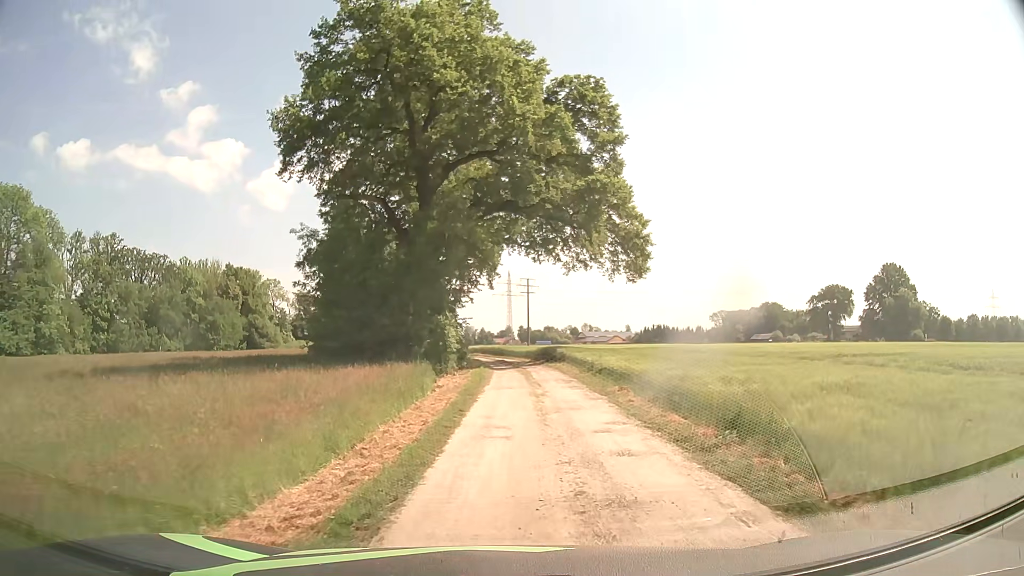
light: Day
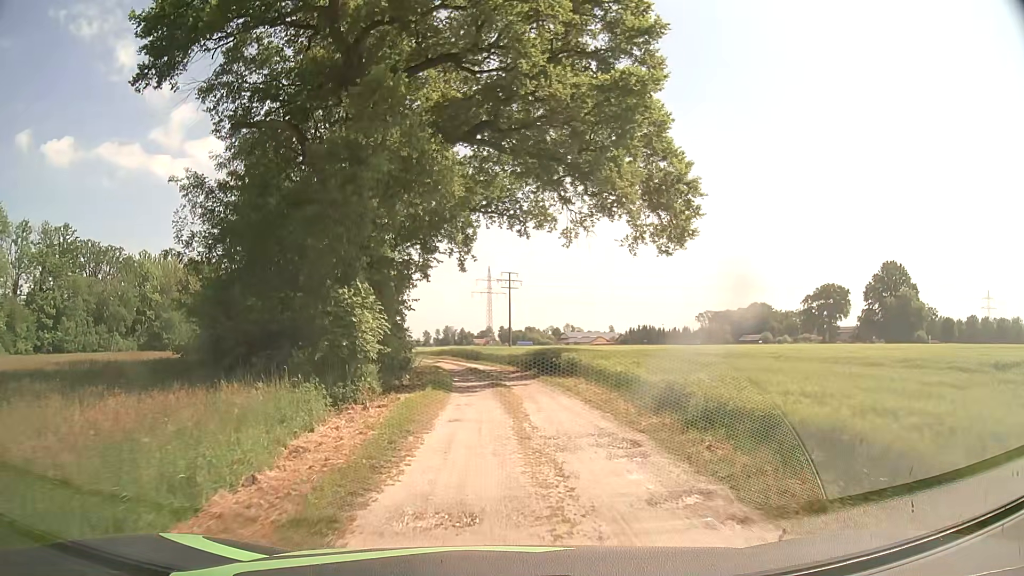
(+1.1, +14.6) m; +4°
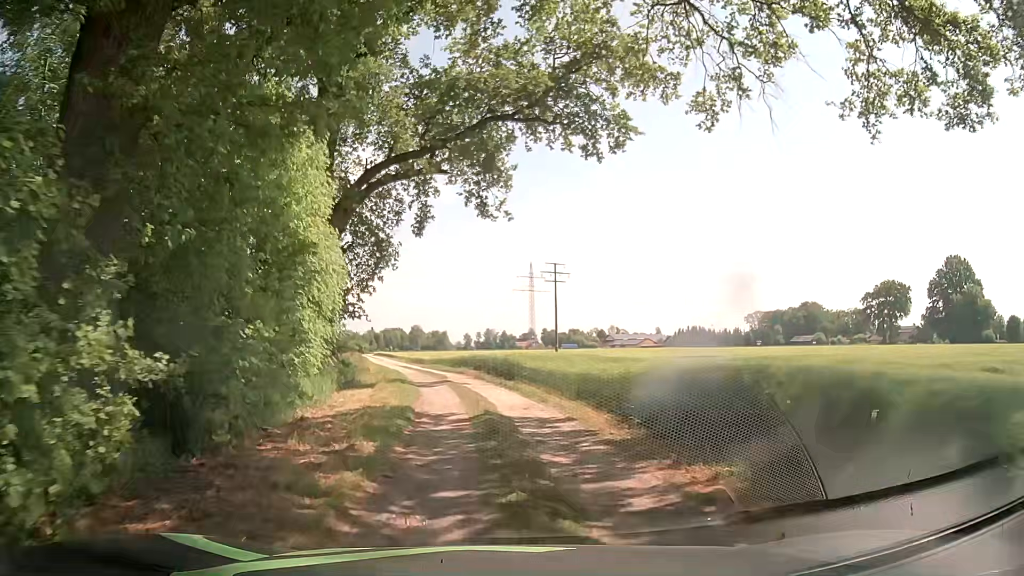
(0.0, +20.1) m; -2°
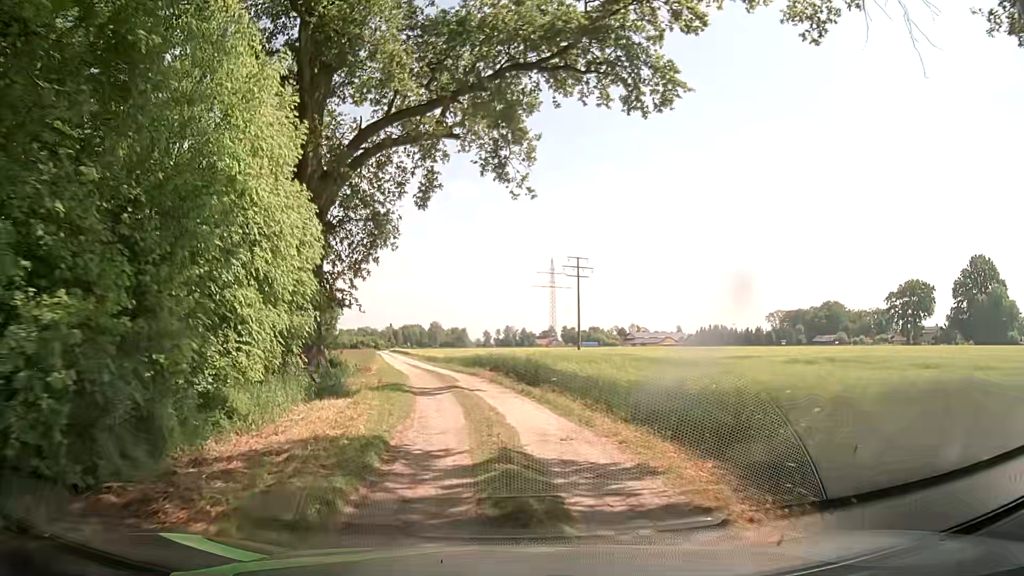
(-0.1, +5.0) m; -1°
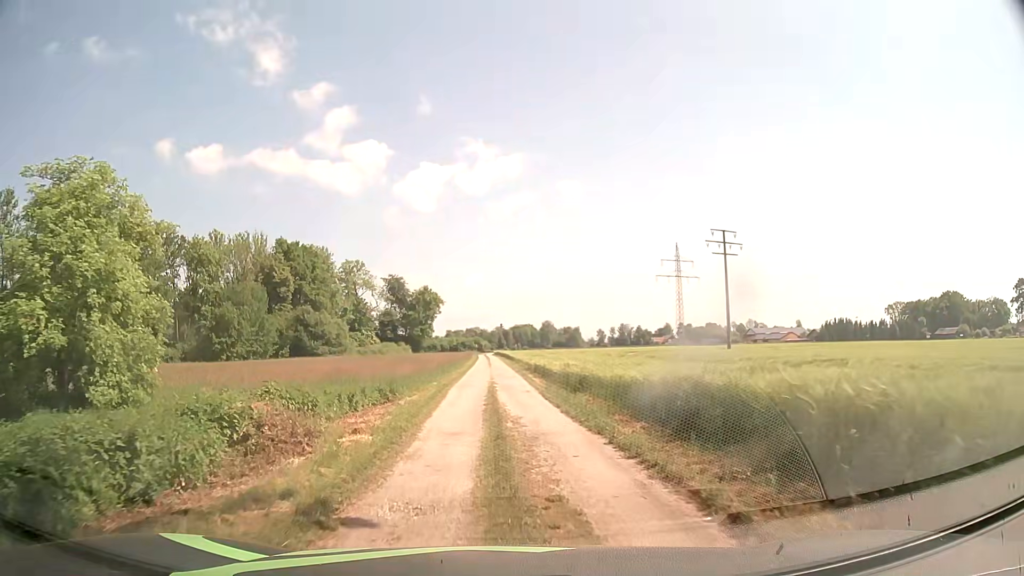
(-2.4, +24.5) m; -11°
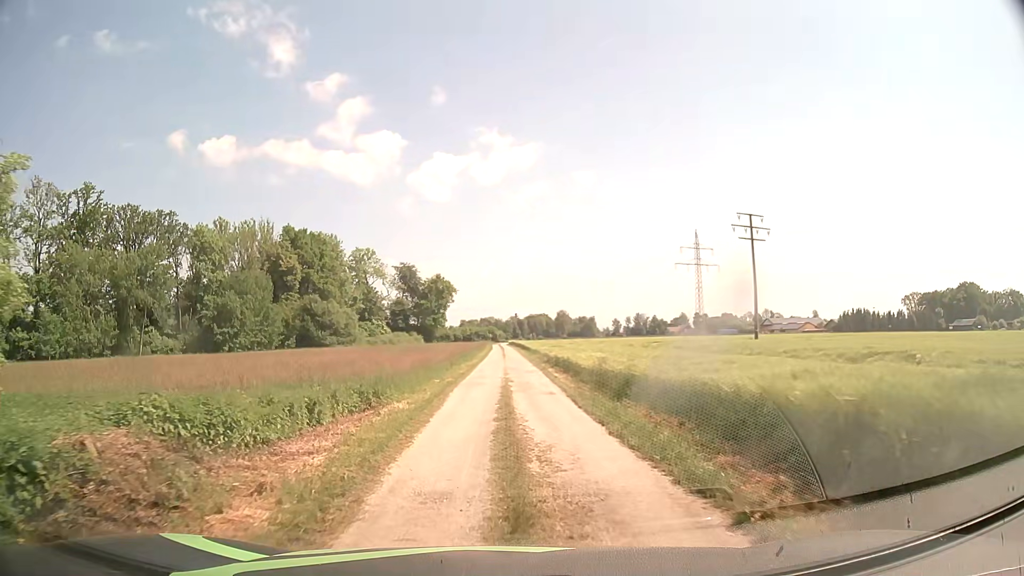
(0.0, +4.9) m; 0°
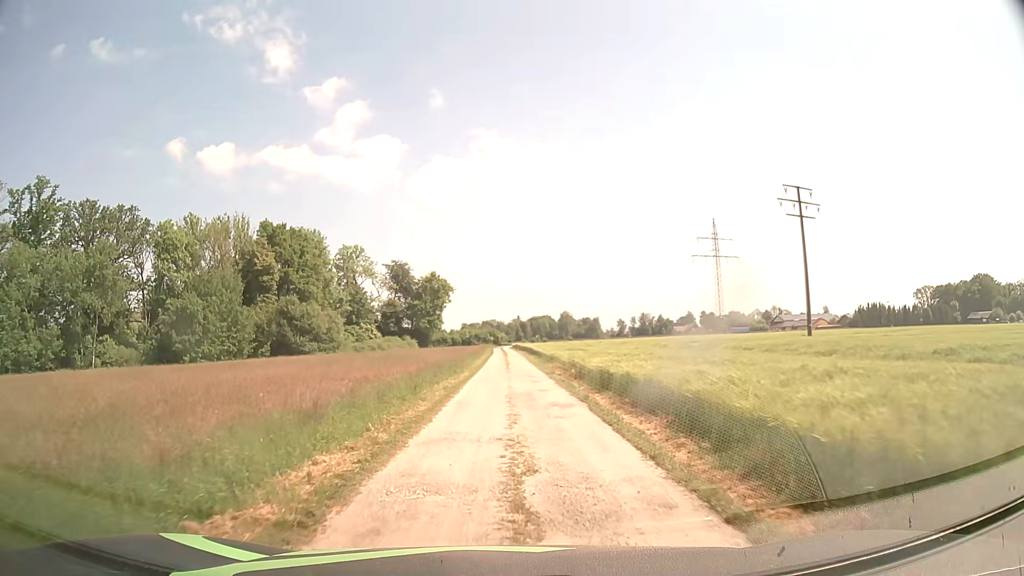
(-0.2, +14.9) m; 0°
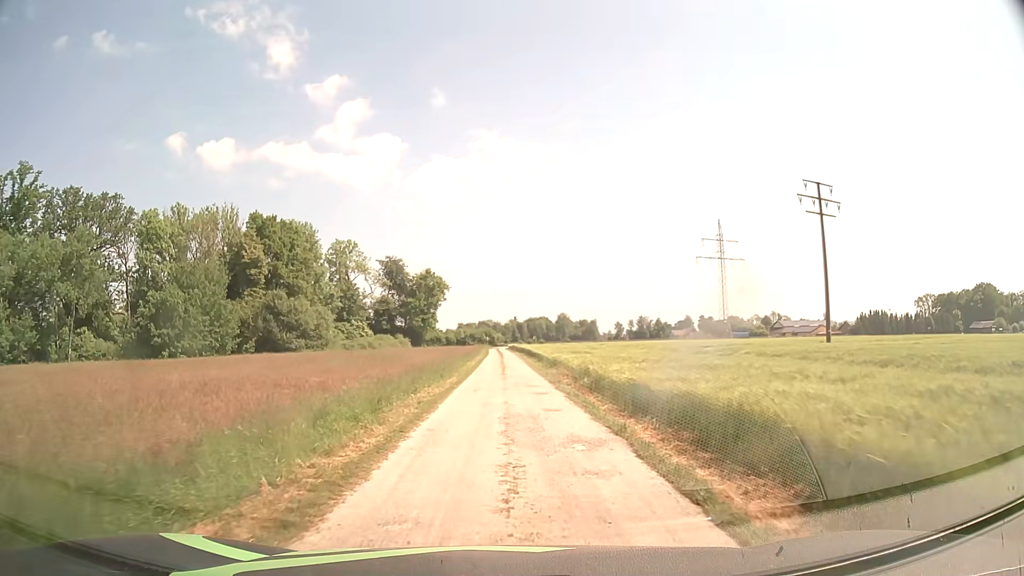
(0.0, +5.1) m; -1°
(0, +10) (0, +20) (0, +30) (0, +40) (0, +50) (0, +60) (0, +70) (0, +80) (0, +90) (0, +100) m
